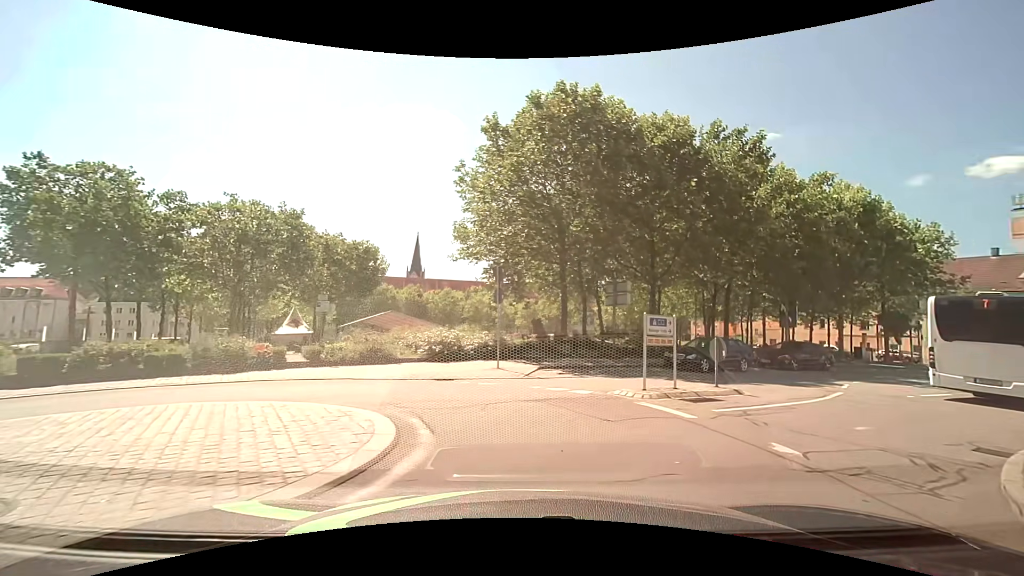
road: residential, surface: asphalt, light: Day
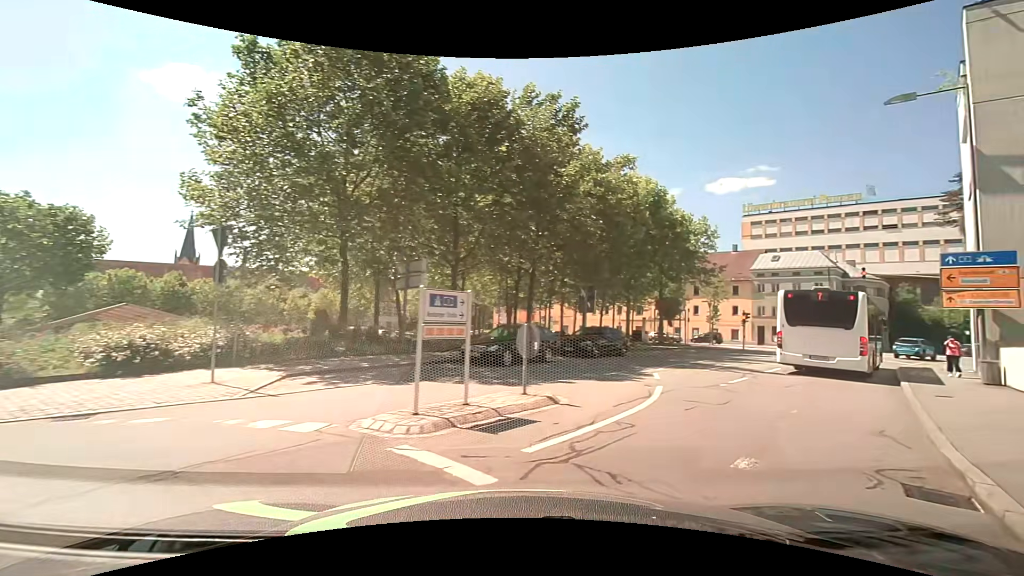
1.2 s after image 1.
(+0.8, +4.7) m; +22°
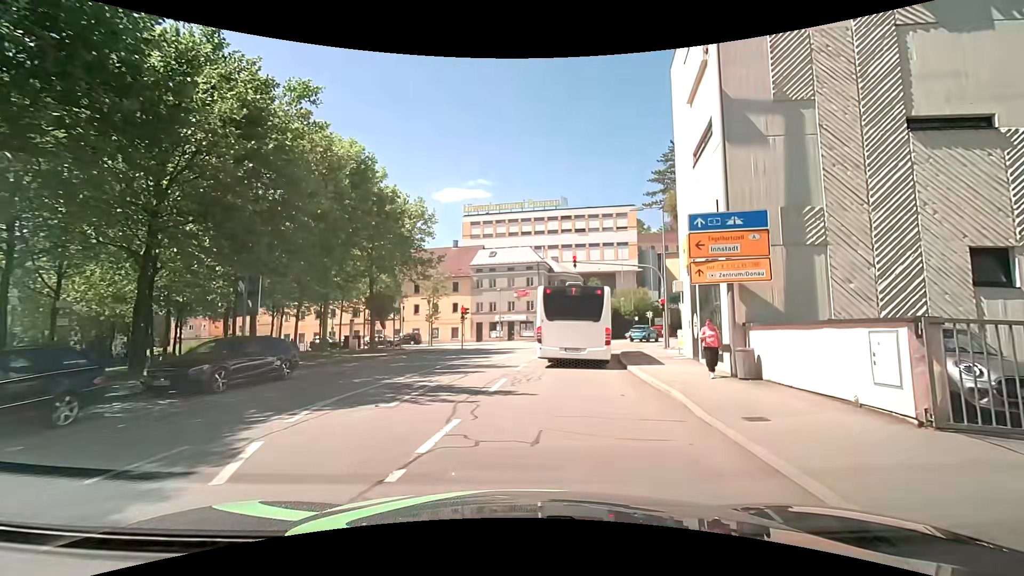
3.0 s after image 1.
(+2.7, +8.3) m; +30°
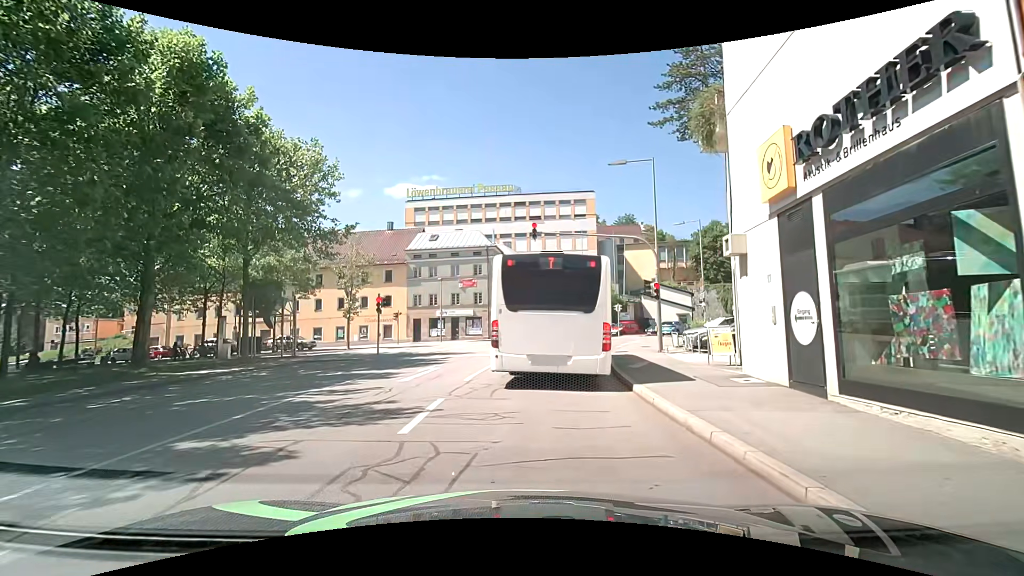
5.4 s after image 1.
(+0.8, +9.9) m; +6°
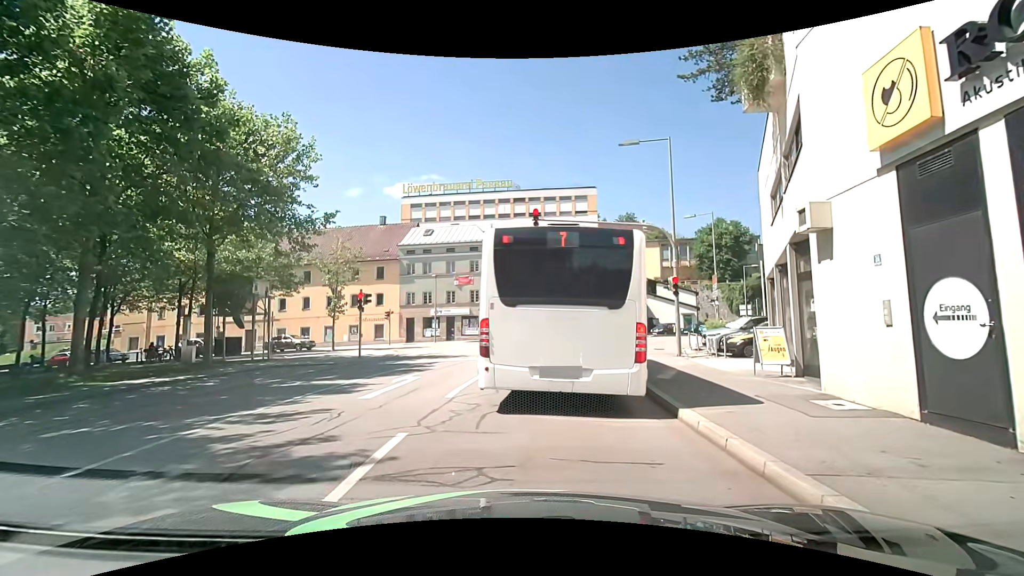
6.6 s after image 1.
(0.0, +2.8) m; +1°
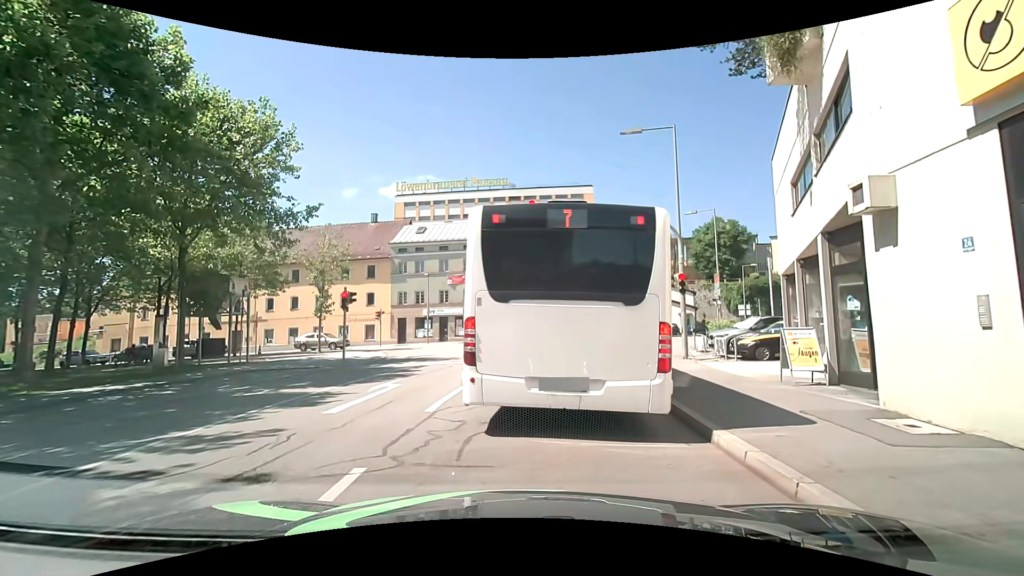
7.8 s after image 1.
(0.0, +1.4) m; +1°
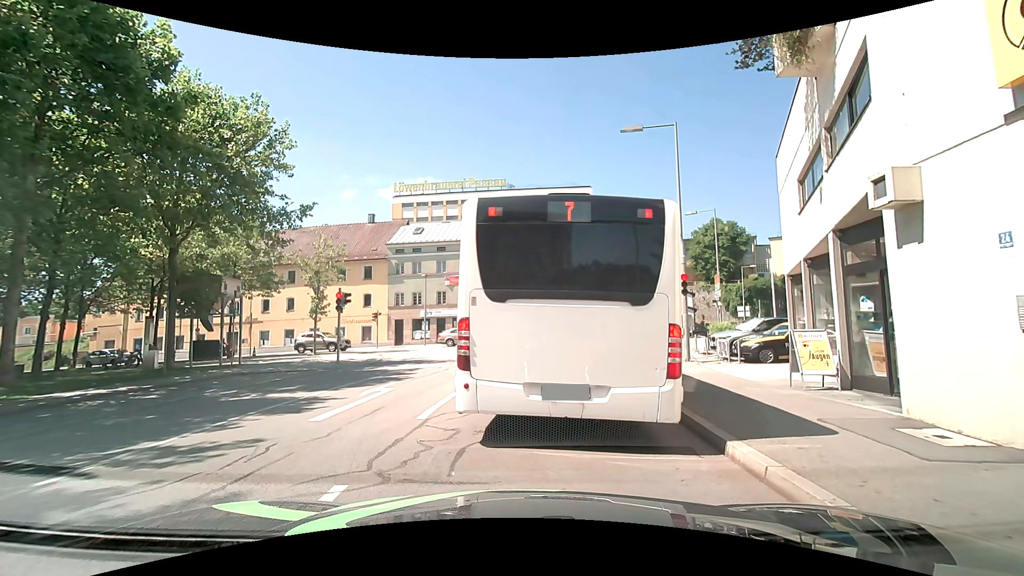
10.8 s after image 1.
(0.0, +0.5) m; 0°
